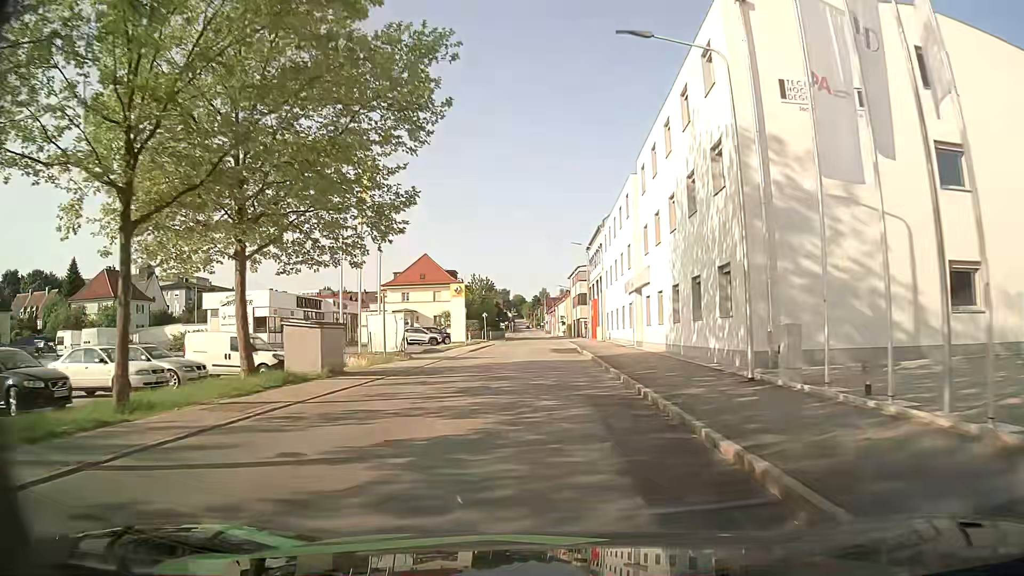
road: tertiary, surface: asphalt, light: Day
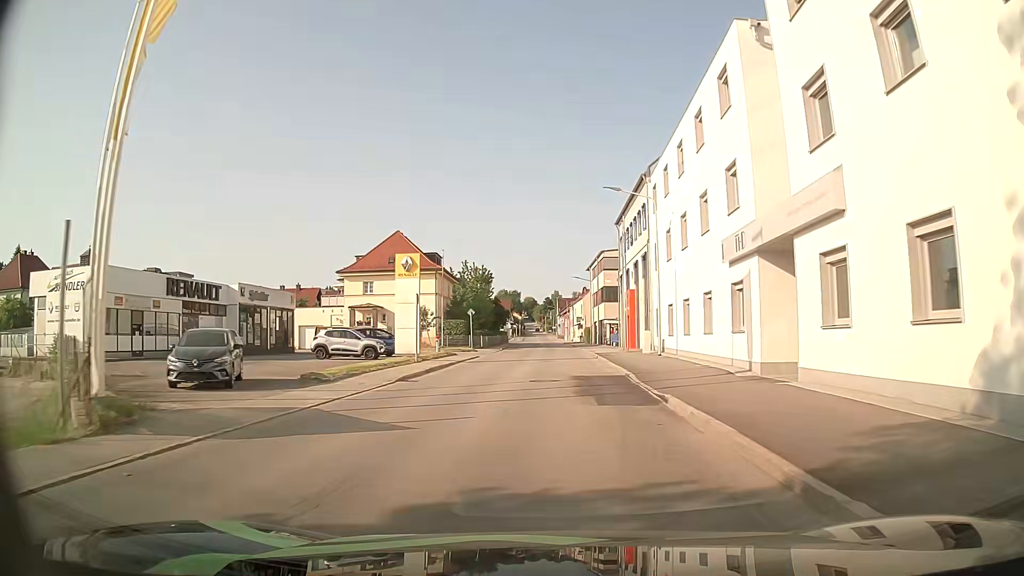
(-0.3, +22.3) m; -2°
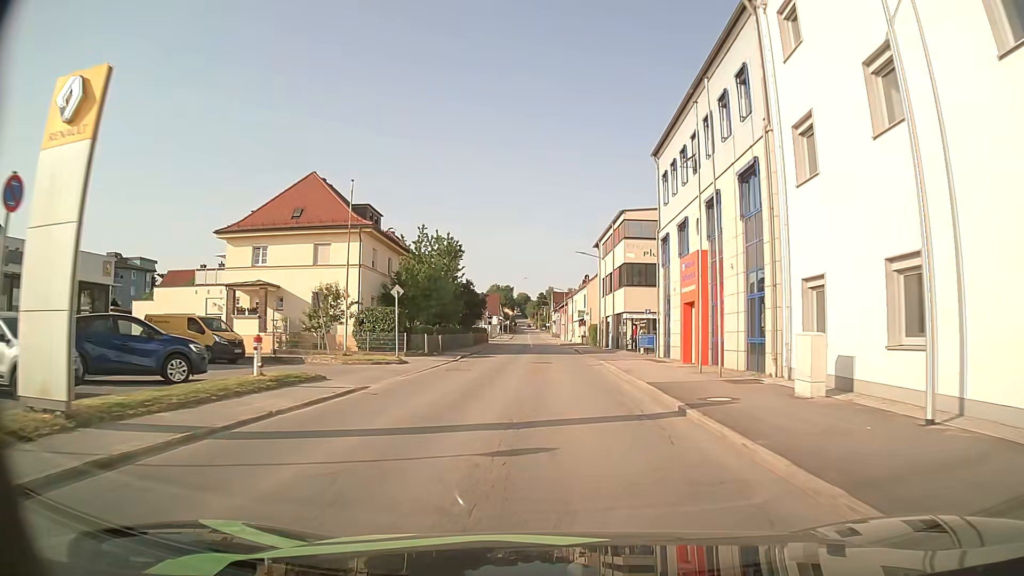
(+0.5, +23.0) m; +2°
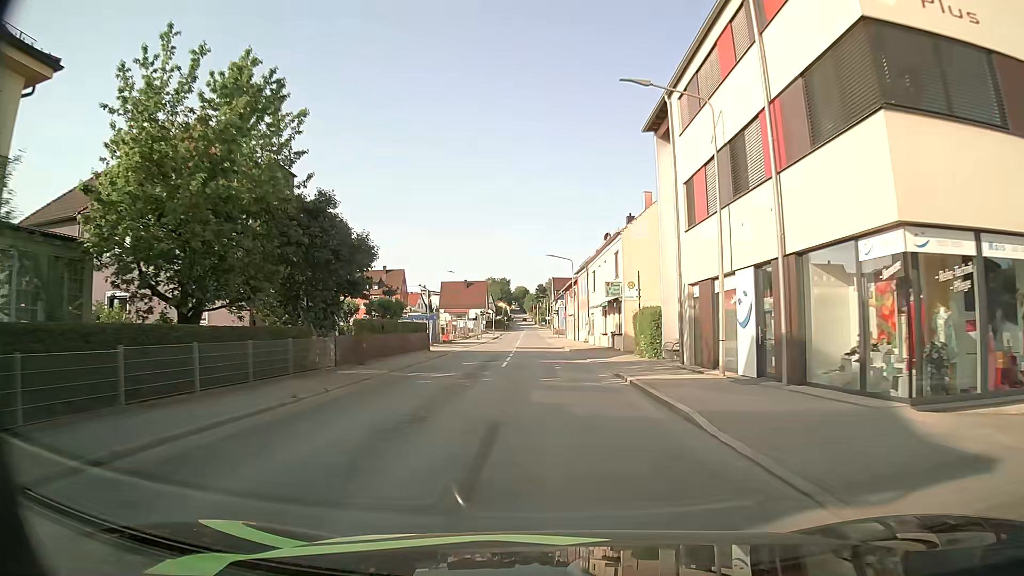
(-0.1, +36.9) m; 0°
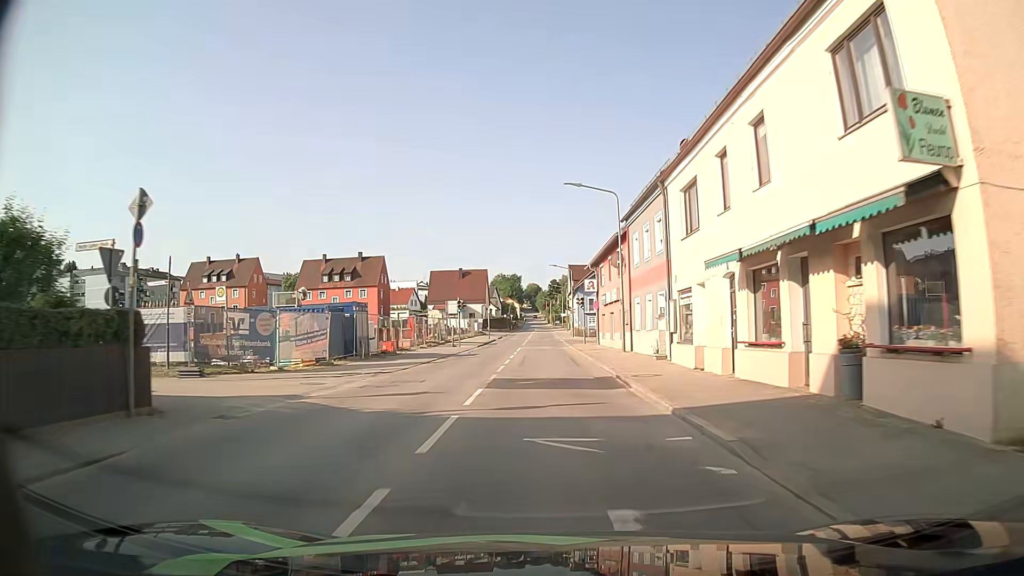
(-0.5, +29.9) m; -1°
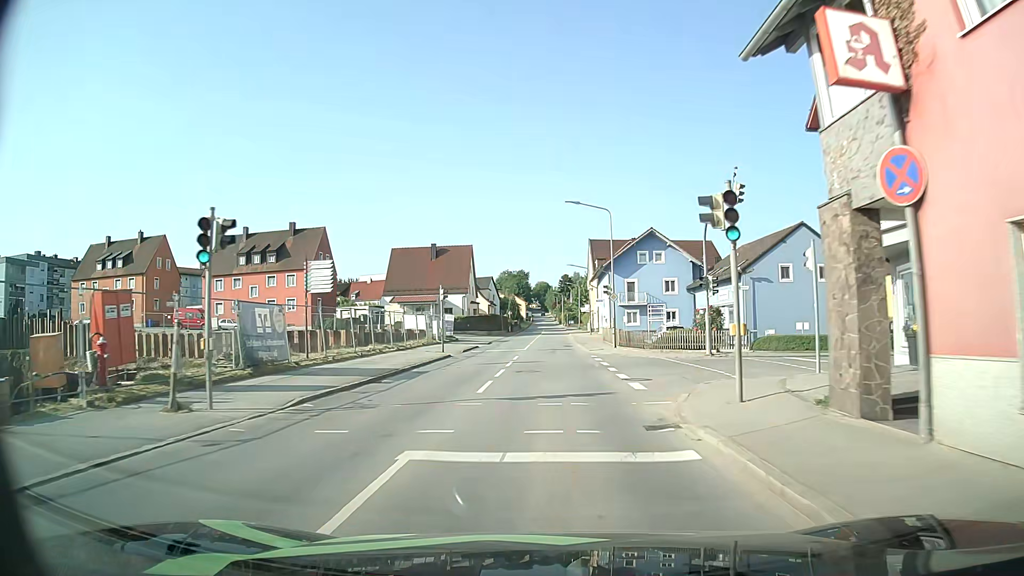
(-0.3, +37.6) m; -1°
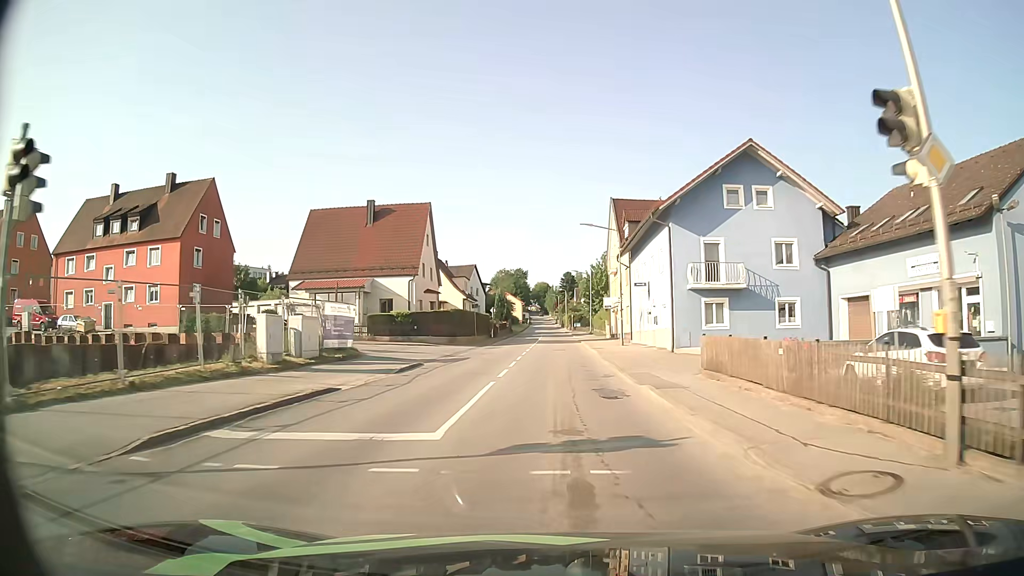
(+0.2, +30.7) m; +1°
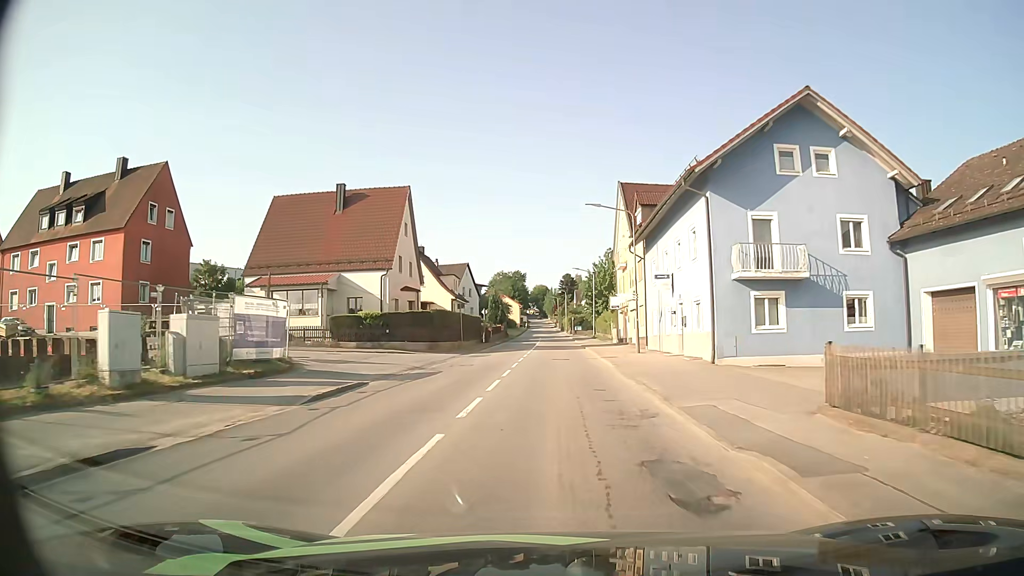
(0.0, +7.8) m; 0°
(0, +10) (0, +20) (0, +30) (0, +40) (0, +50) (0, +60) (0, +70) (0, +80) (0, +90) (0, +100) m
